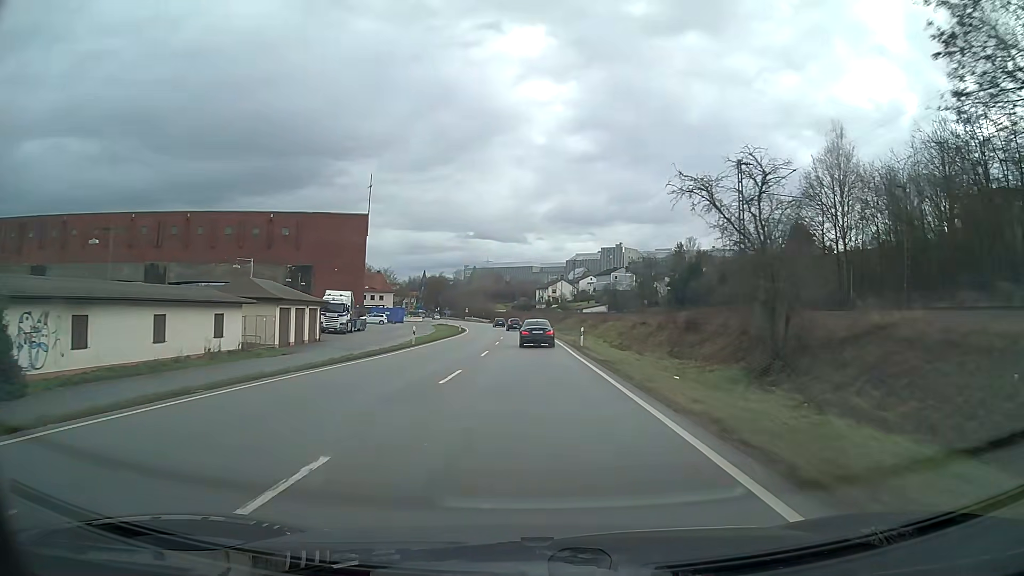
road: primary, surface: asphalt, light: Day
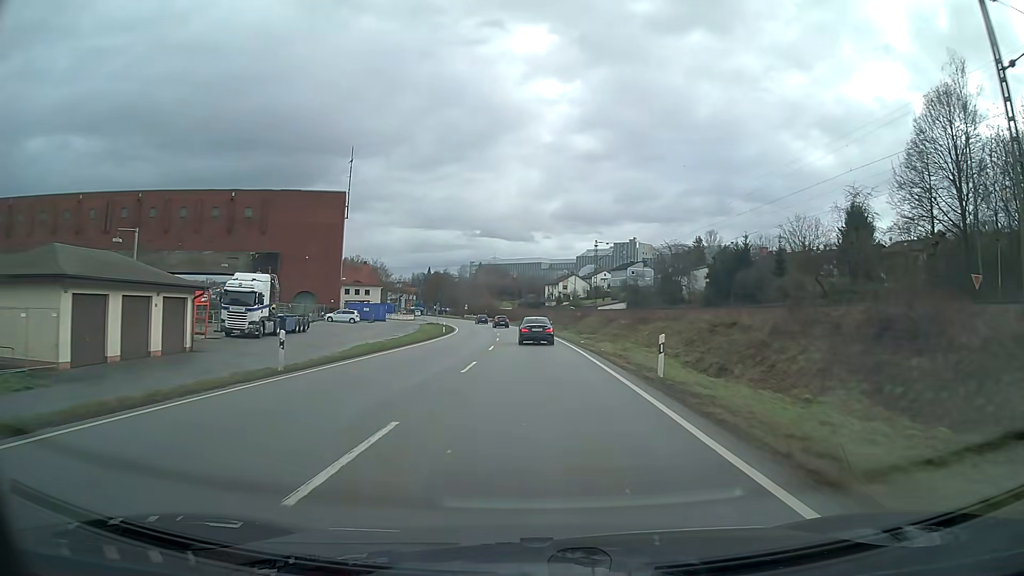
(-0.1, +21.9) m; -1°
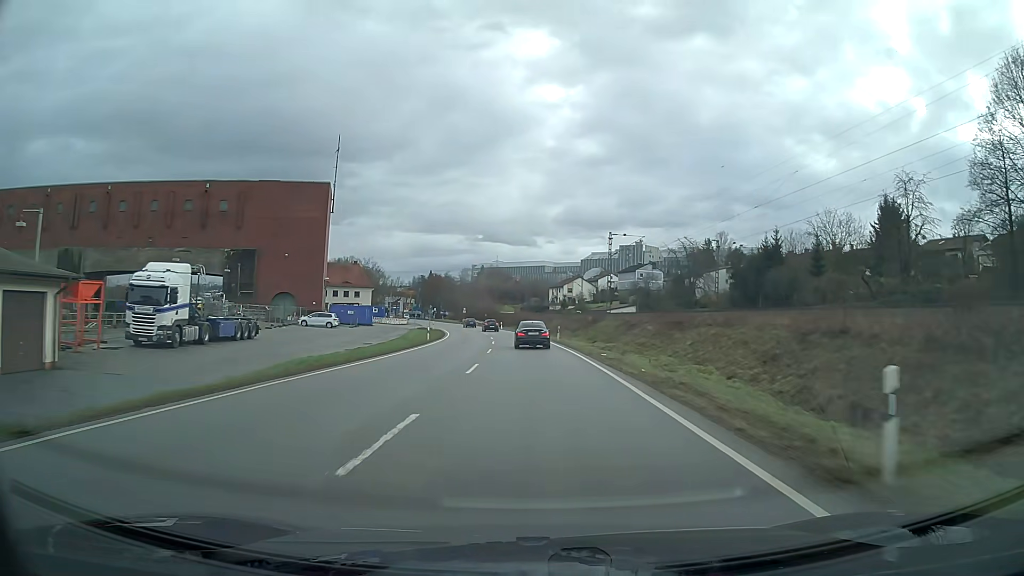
(0.0, +11.0) m; 0°
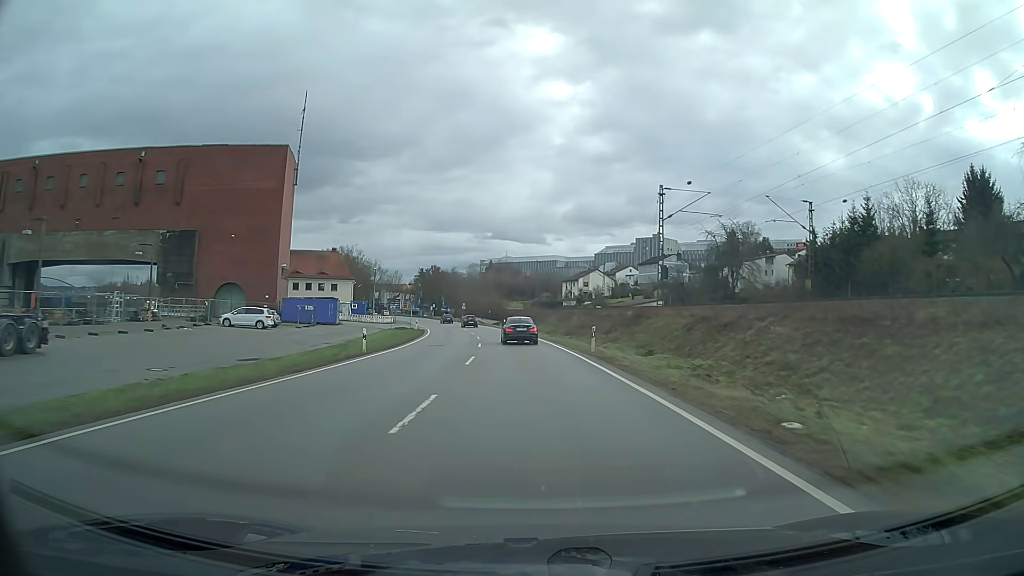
(-0.2, +21.9) m; -1°
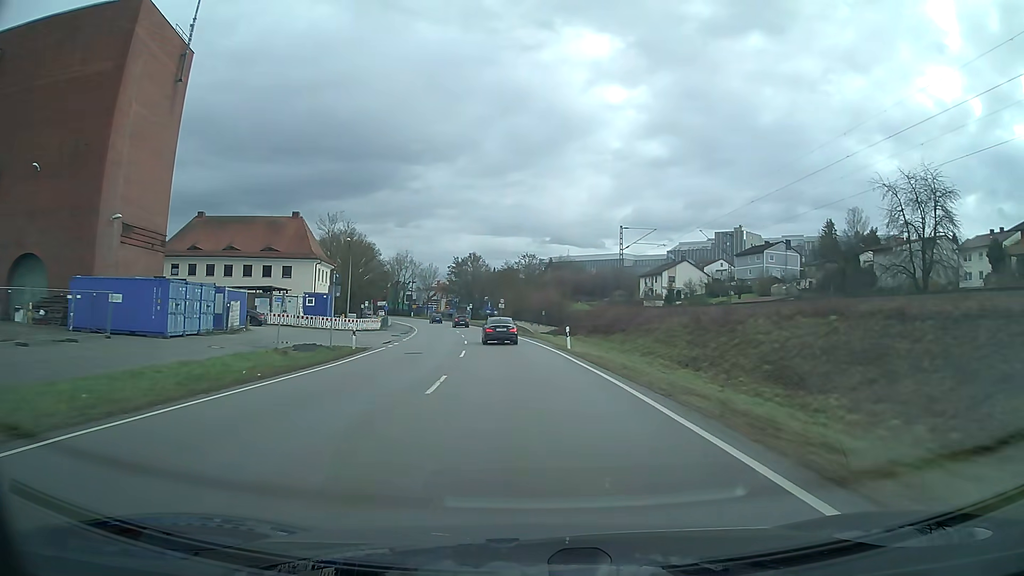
(-1.9, +43.9) m; -5°
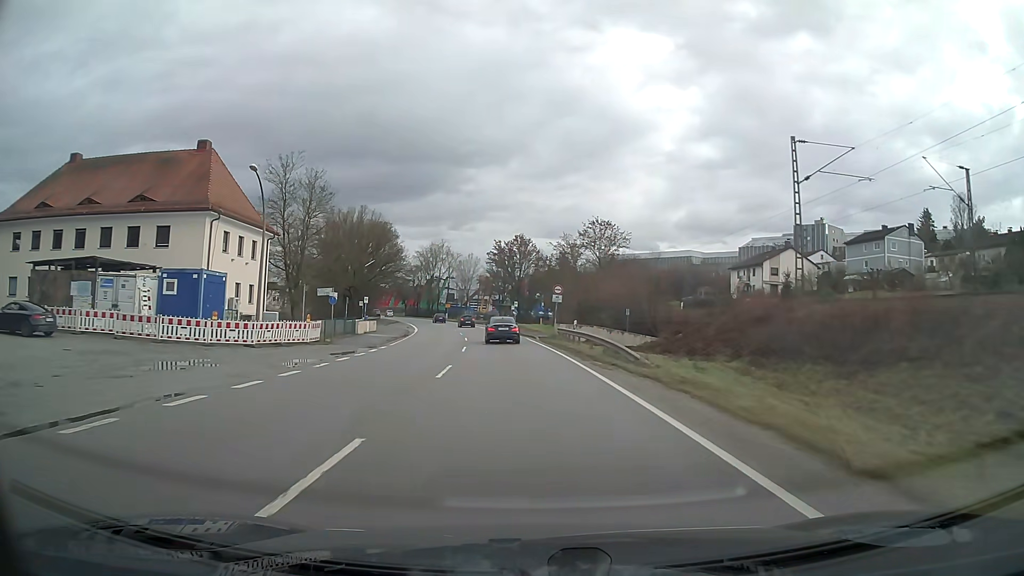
(-1.4, +32.9) m; -5°
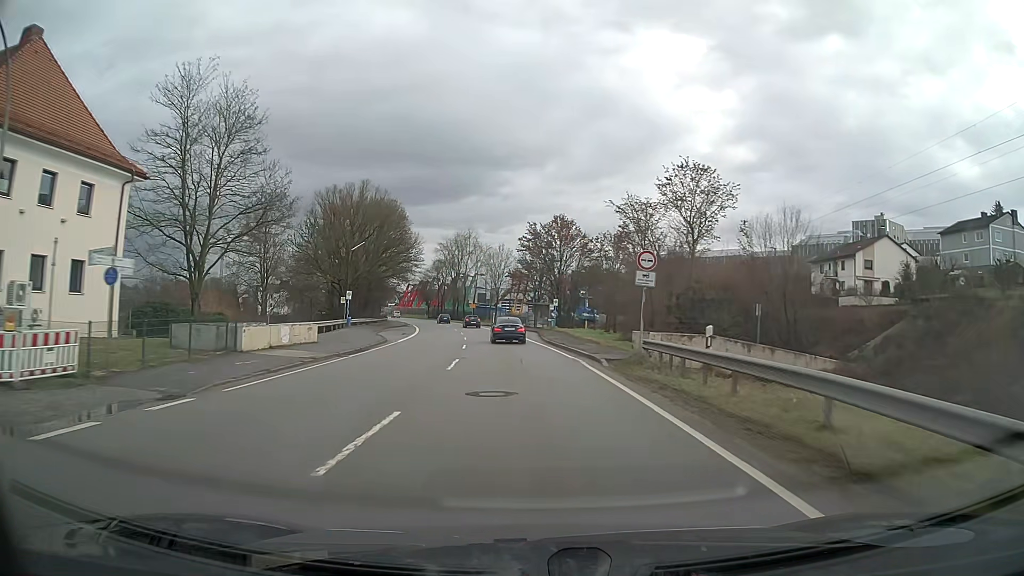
(-0.6, +22.0) m; -3°
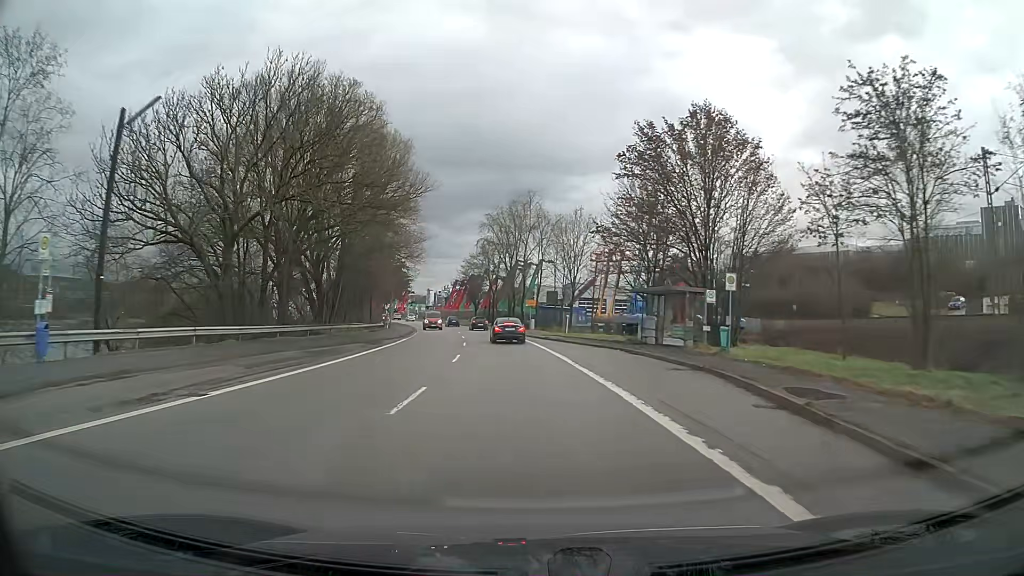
(-2.4, +44.4) m; -6°
(0, +10) (0, +20) (-1, +30) (-2, +40) (-3, +50) (-4, +60) (-6, +70) (-8, +79) (-10, +89) (-12, +99) m
